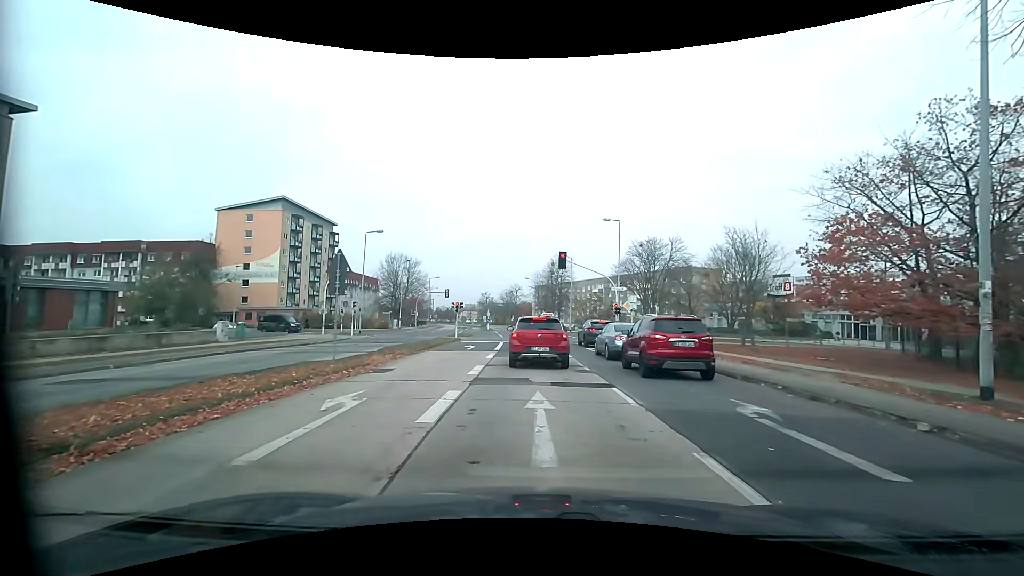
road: tertiary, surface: concrete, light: Day
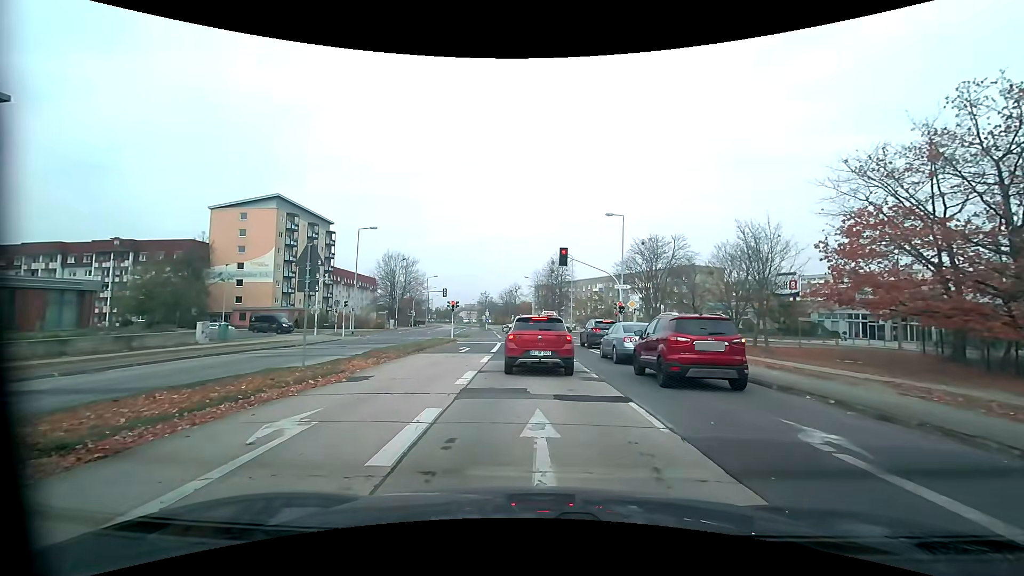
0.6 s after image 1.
(0.0, +1.9) m; 0°
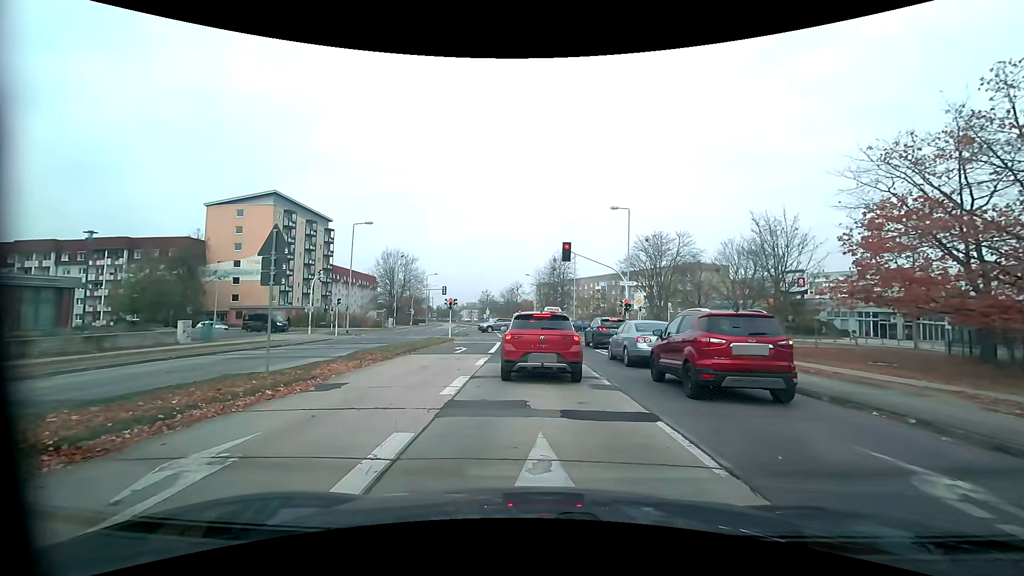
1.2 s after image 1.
(0.0, +1.8) m; -1°
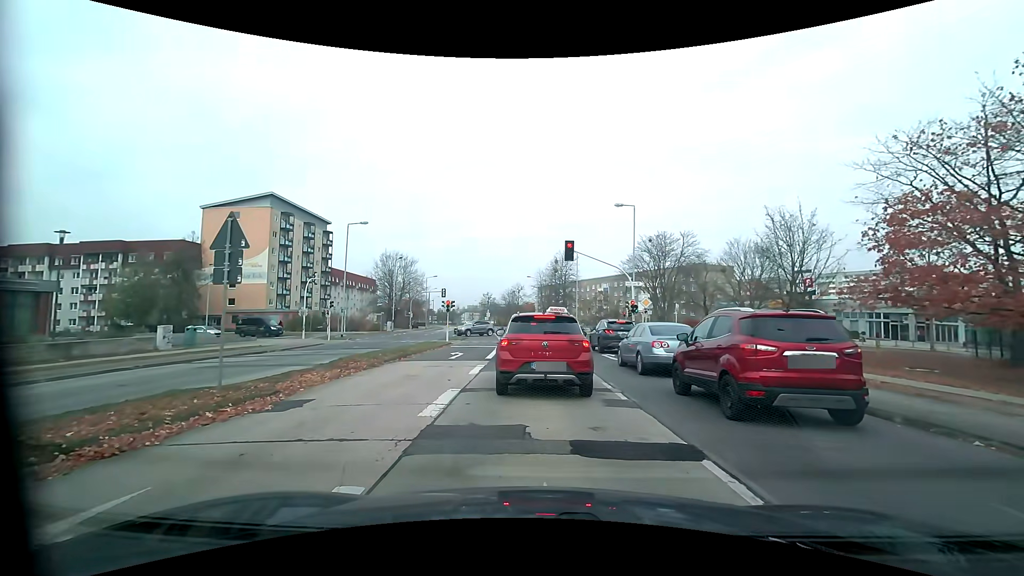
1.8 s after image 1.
(0.0, +1.7) m; +1°
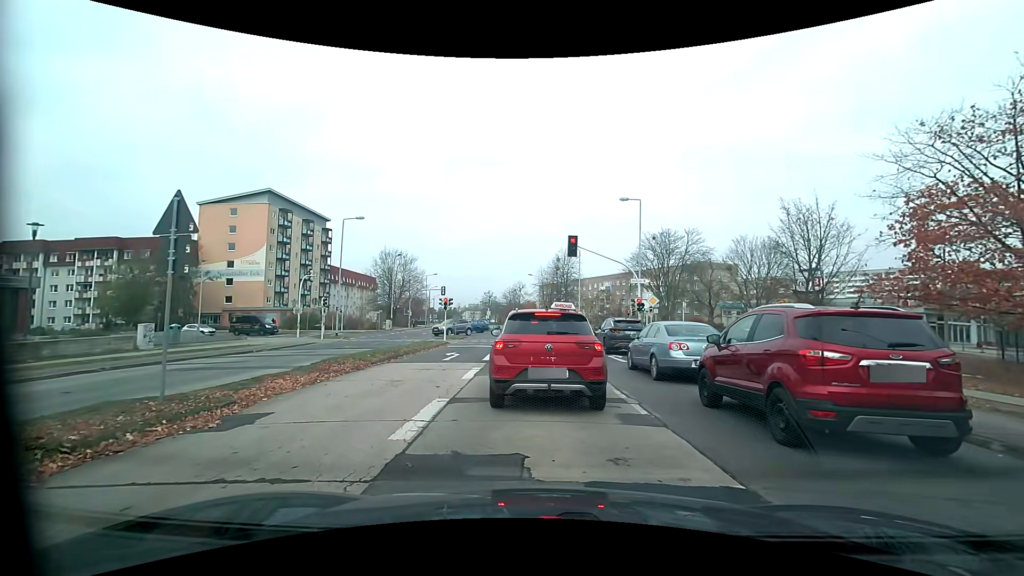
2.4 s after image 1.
(0.0, +1.4) m; -2°
